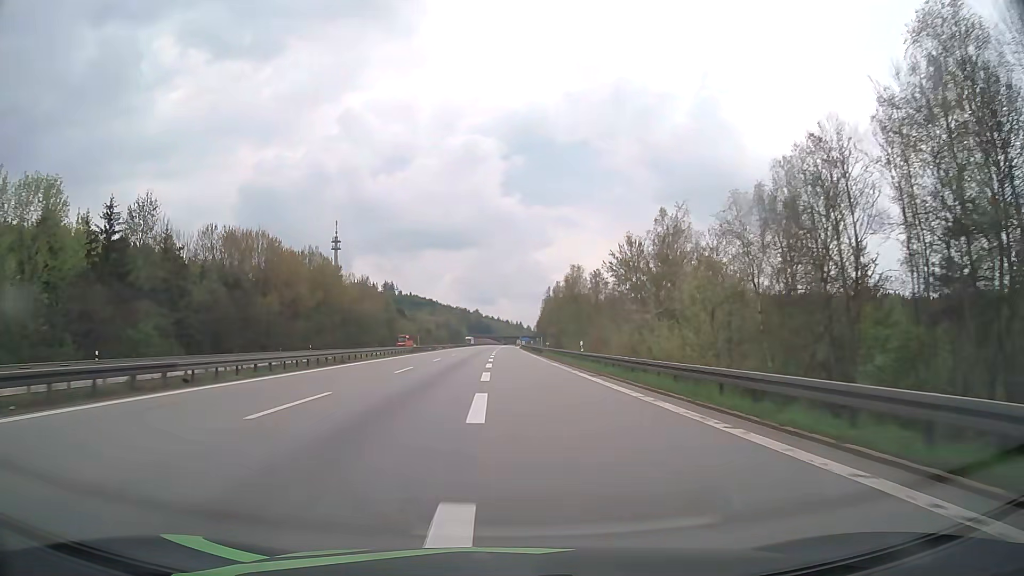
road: motorway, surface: asphalt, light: Day
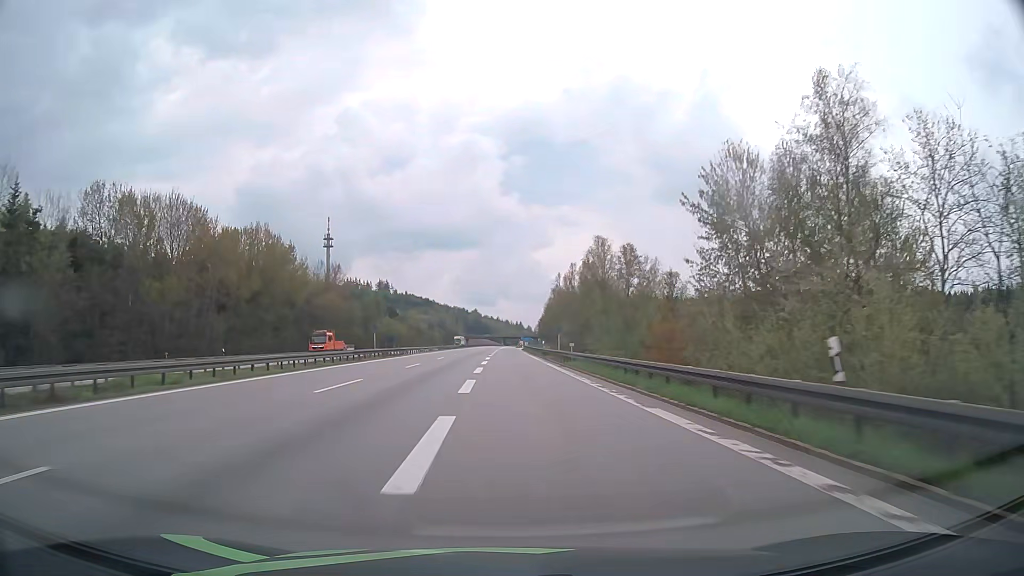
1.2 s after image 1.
(0.0, +29.1) m; 0°
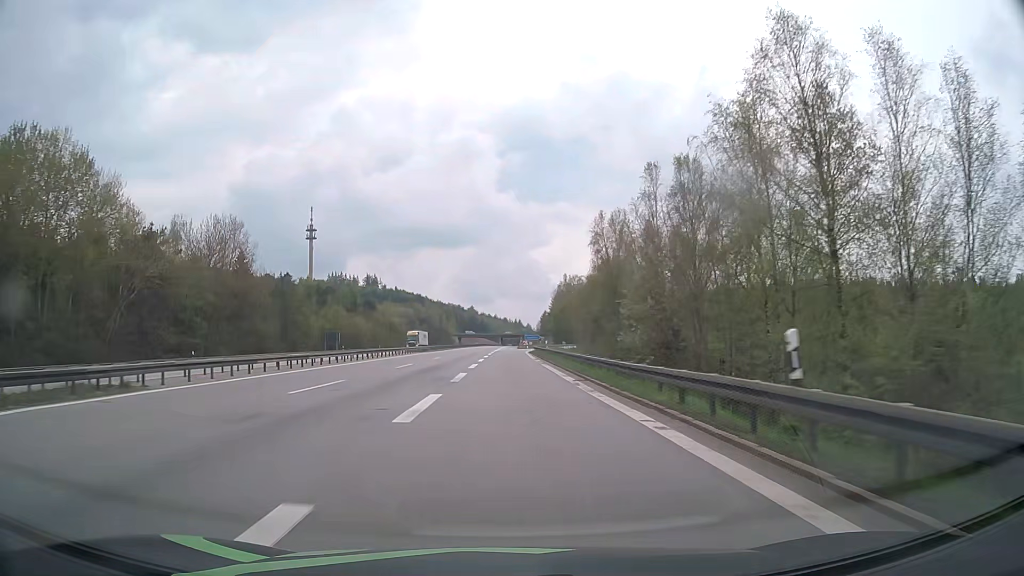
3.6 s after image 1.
(+0.1, +54.1) m; 0°
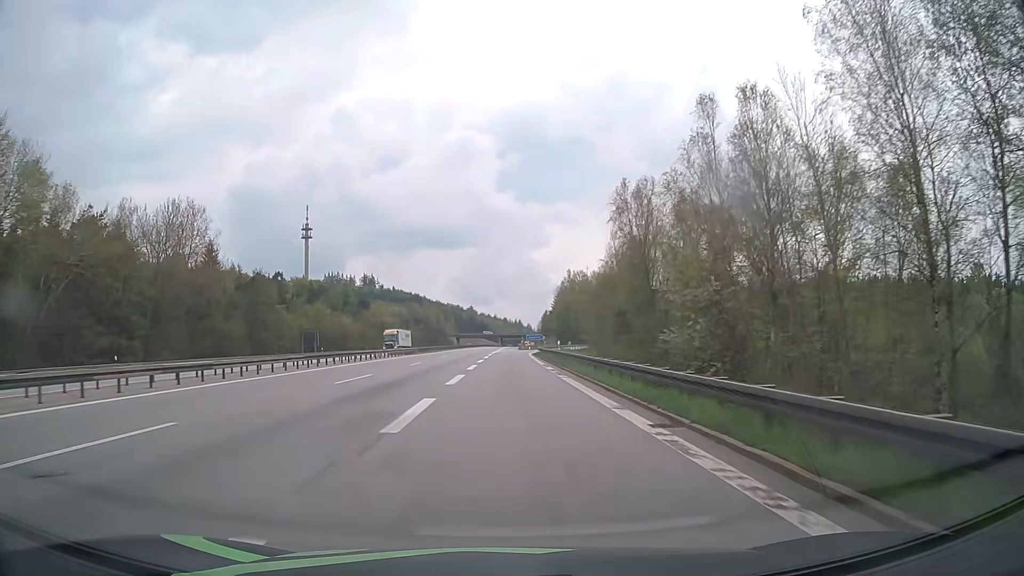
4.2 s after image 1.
(0.0, +12.7) m; 0°
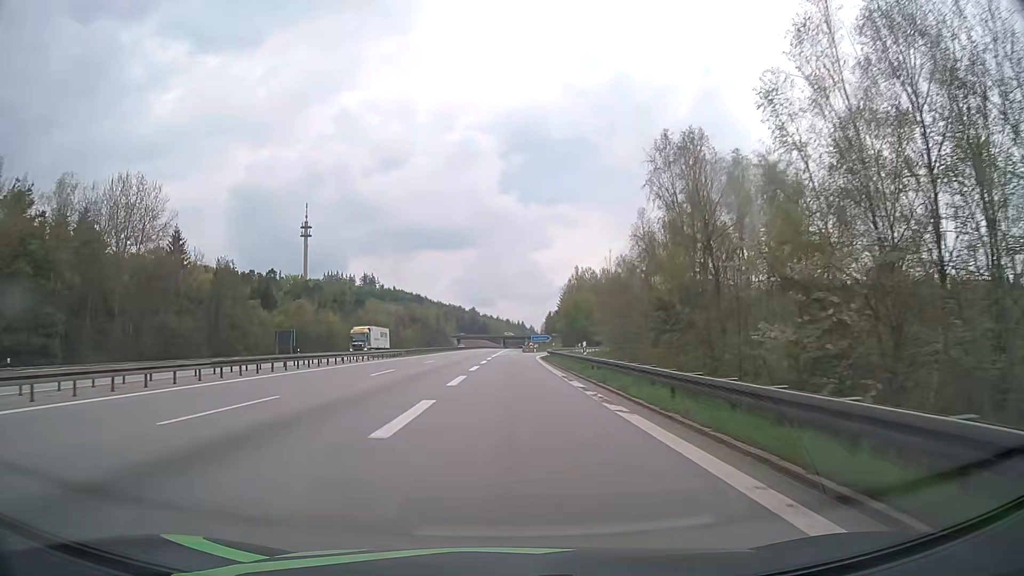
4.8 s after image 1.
(-0.1, +12.3) m; 0°
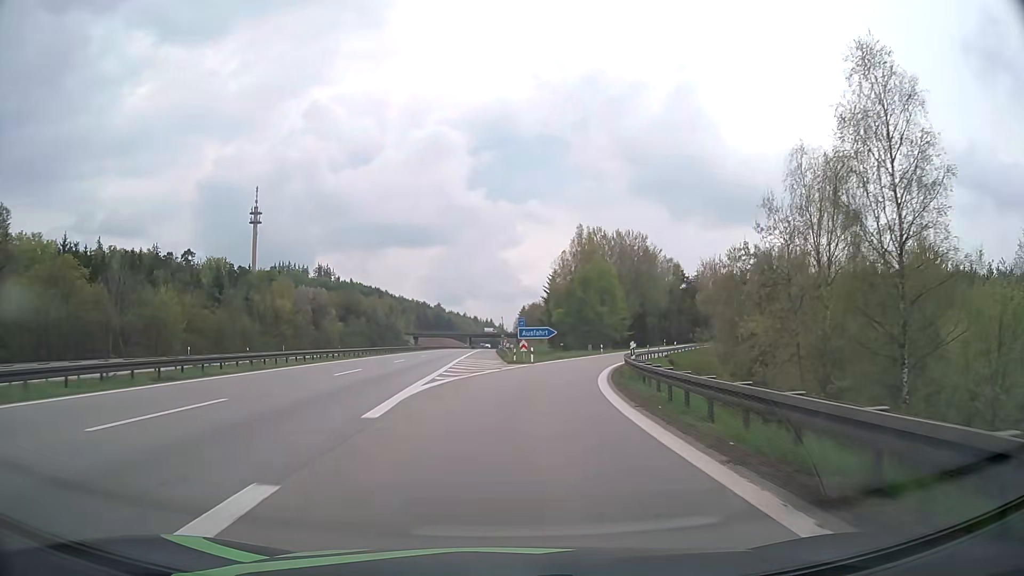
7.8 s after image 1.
(+0.2, +56.7) m; +2°
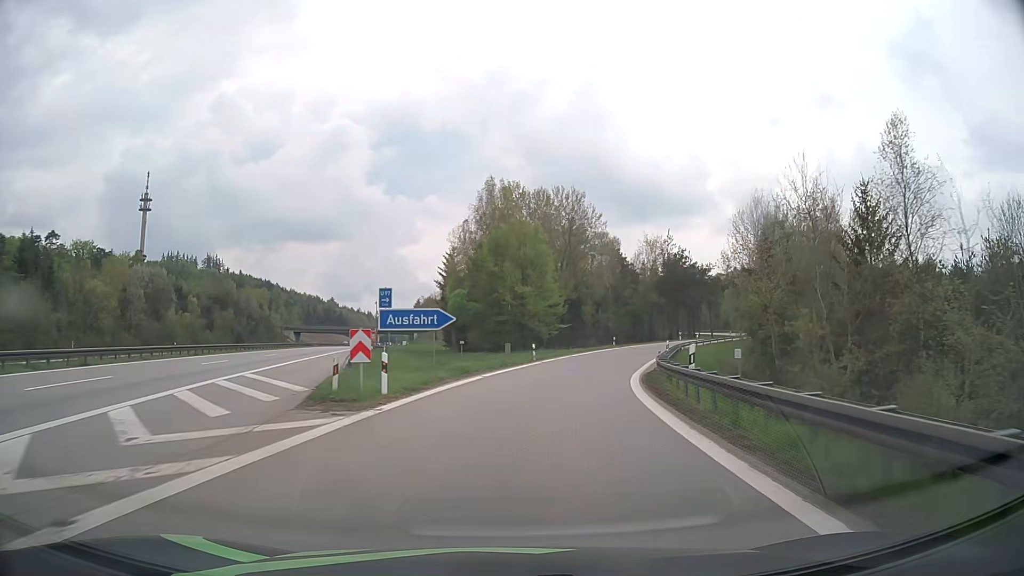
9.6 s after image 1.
(+1.9, +30.1) m; +8°
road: motorway_link
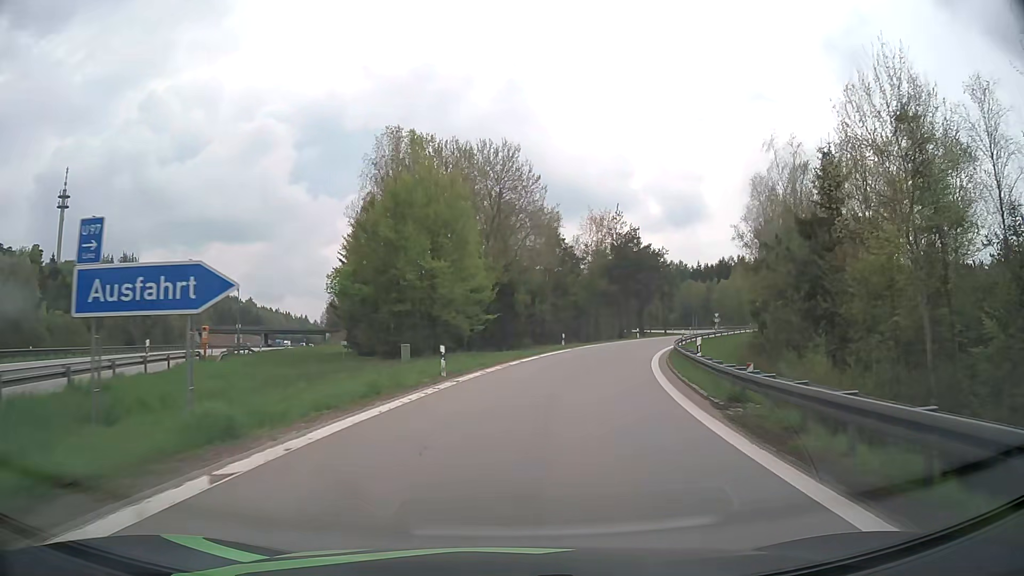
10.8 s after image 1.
(+1.1, +18.5) m; +7°
(0, +10) (+1, +20) (+3, +30) (+6, +39) (+9, +49) (+13, +58) (+18, +67) (+22, +76) (+27, +85) (+32, +93) m
